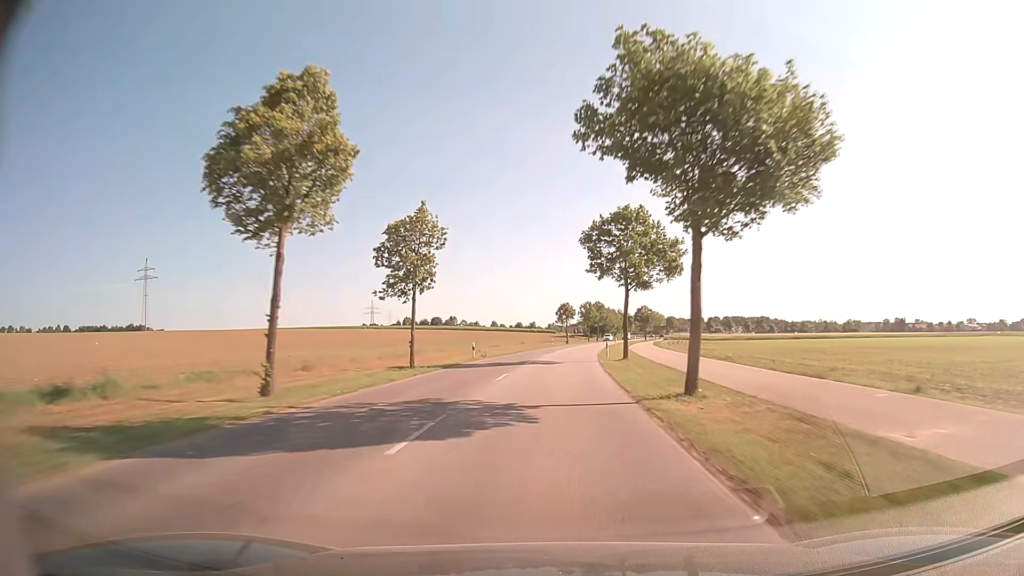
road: tertiary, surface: asphalt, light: Day
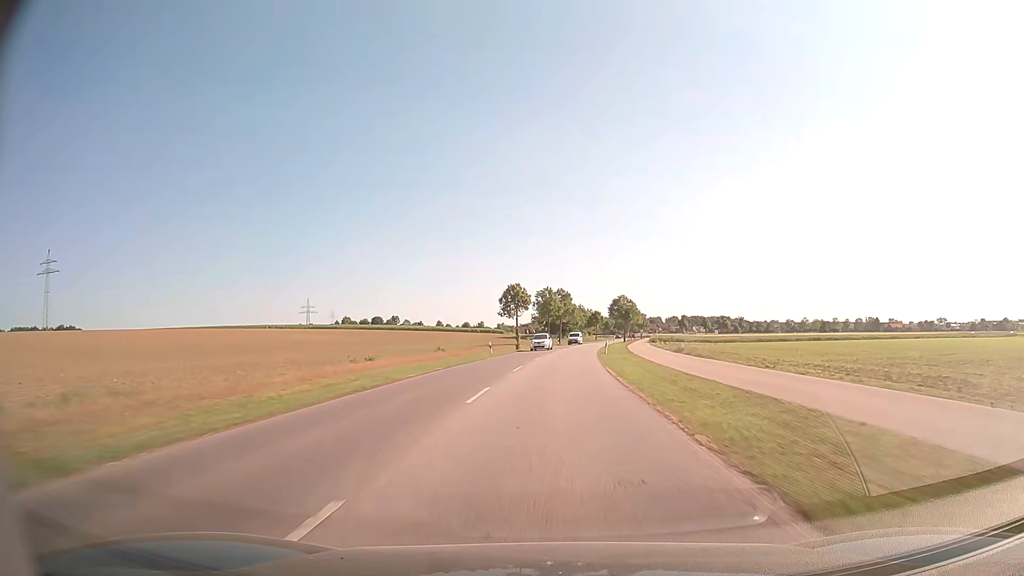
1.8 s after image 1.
(+1.2, +42.0) m; +4°
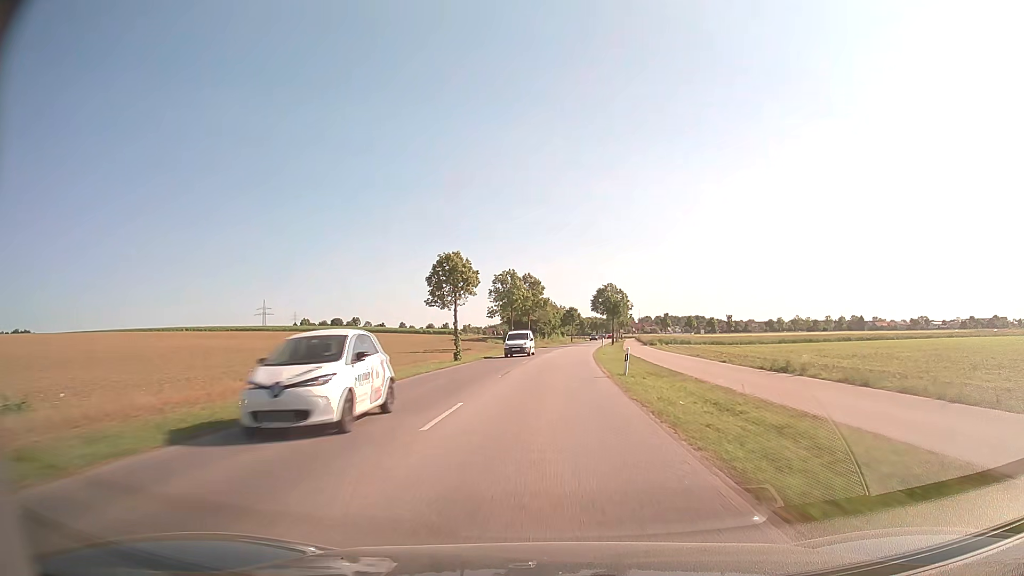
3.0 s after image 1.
(+0.6, +27.5) m; +3°
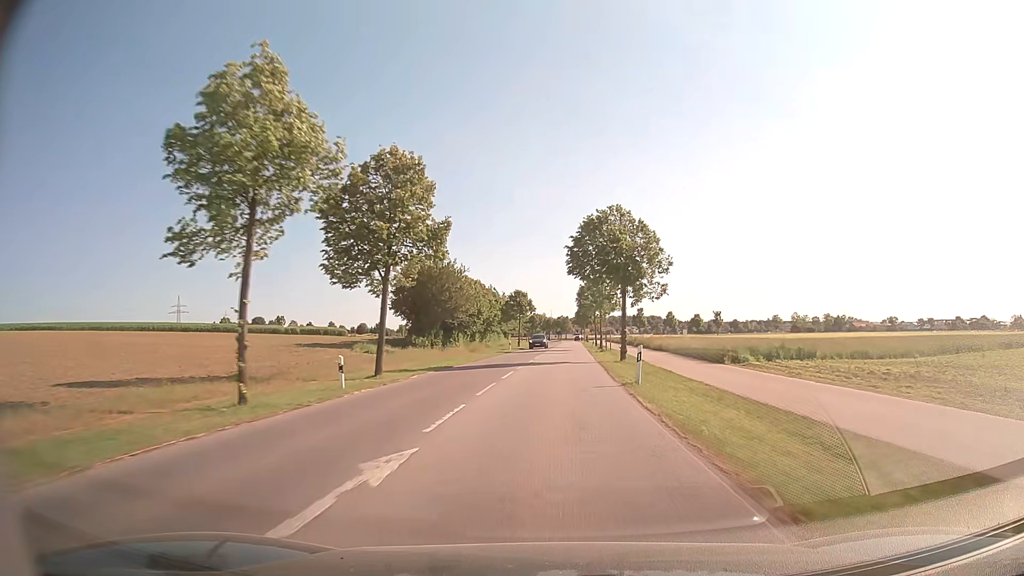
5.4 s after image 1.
(+2.0, +54.1) m; +4°
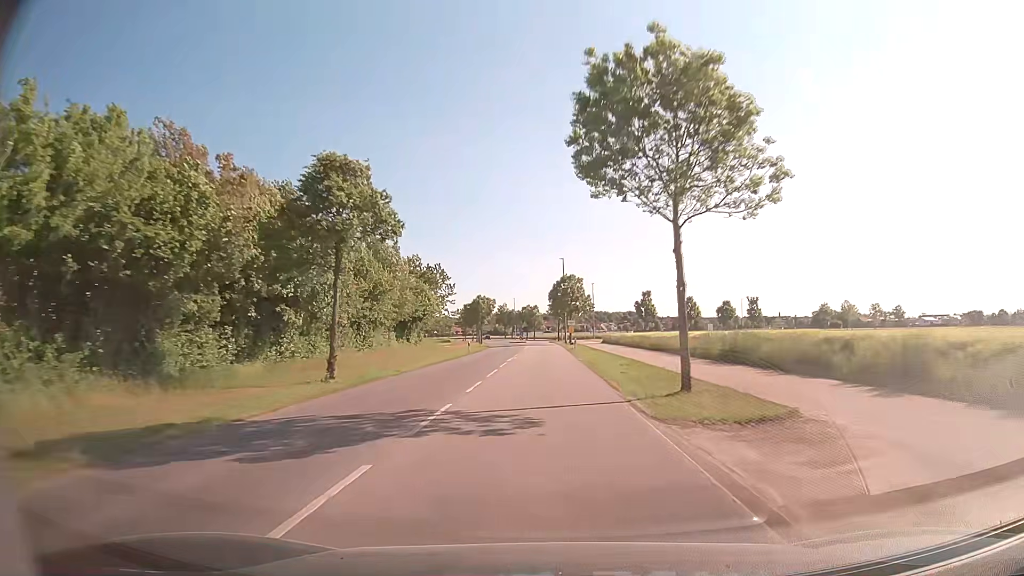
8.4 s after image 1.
(+2.4, +66.2) m; +3°
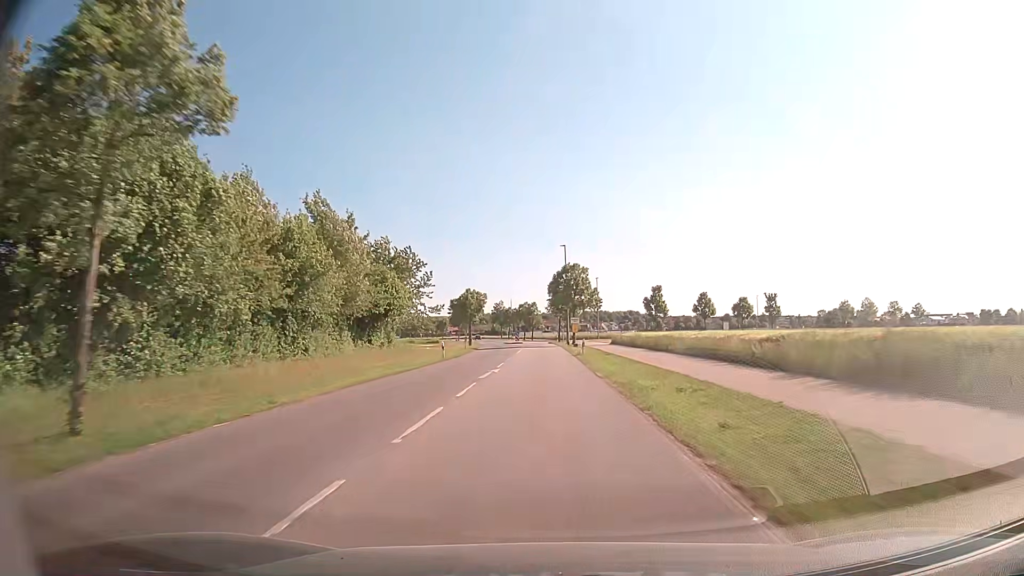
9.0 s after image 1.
(0.0, +12.6) m; 0°
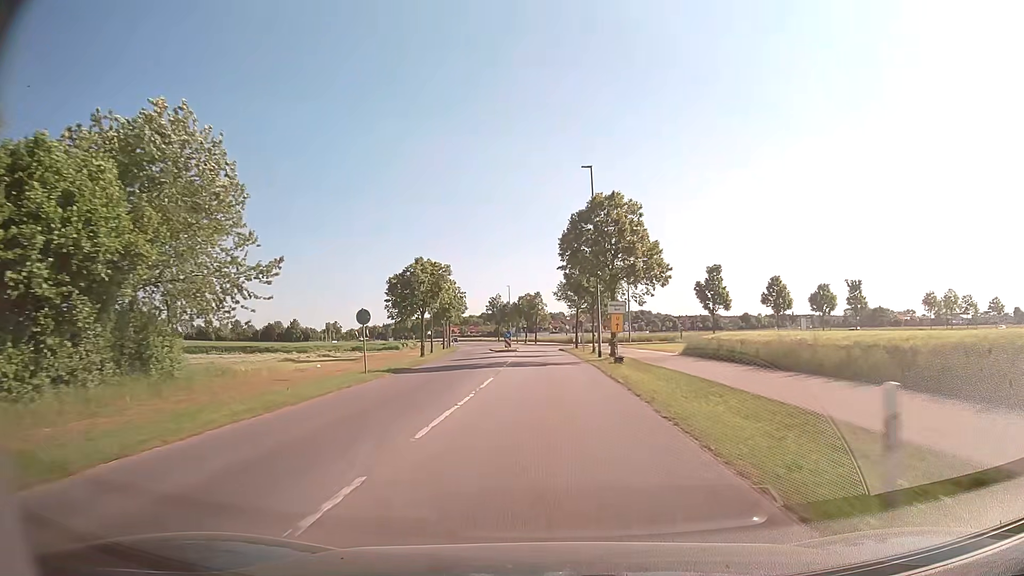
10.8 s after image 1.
(-0.2, +35.5) m; -1°
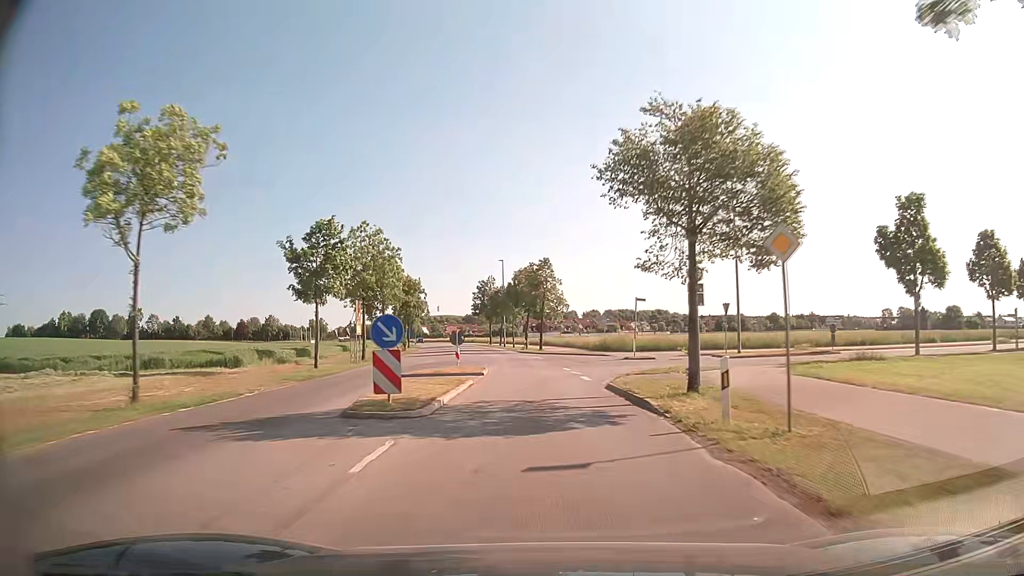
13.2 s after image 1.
(-0.3, +43.9) m; -1°
(0, +10) (0, +20) (-1, +30) (-2, +40) (-3, +50) (-4, +60) (-5, +70) (-7, +80) (-8, +89) (-10, +99) m
